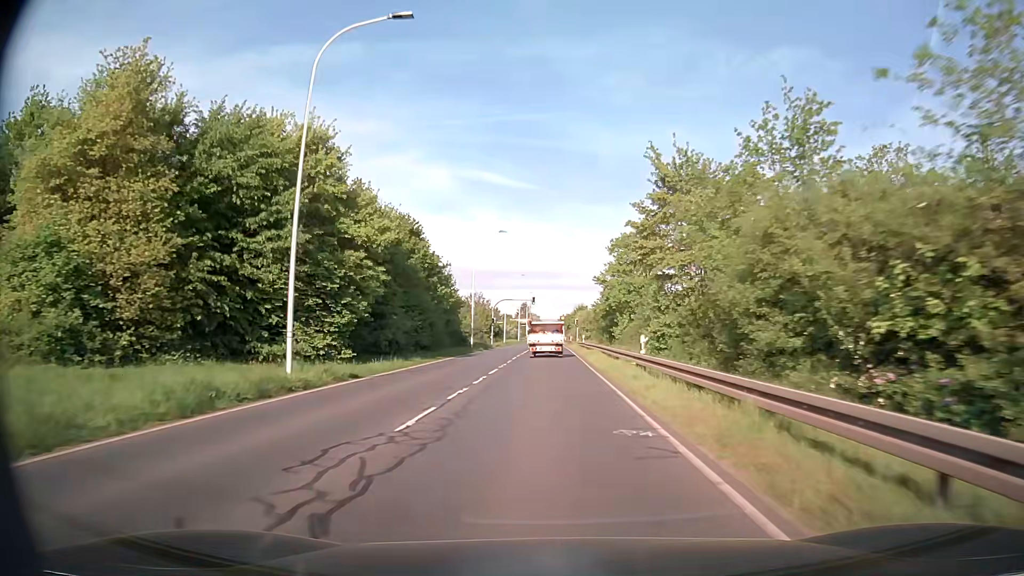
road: secondary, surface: asphalt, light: Day
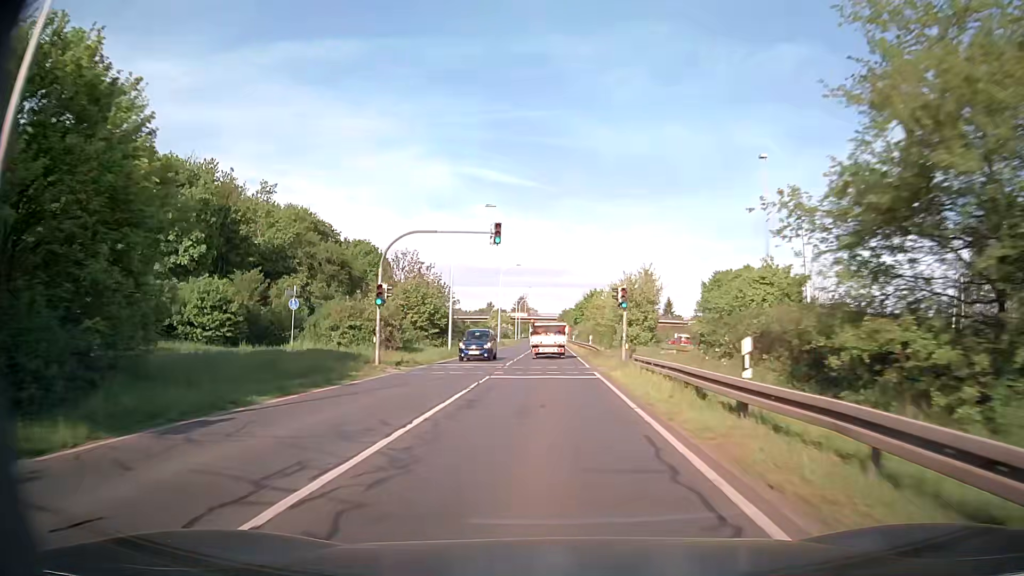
(0.0, +50.8) m; 0°
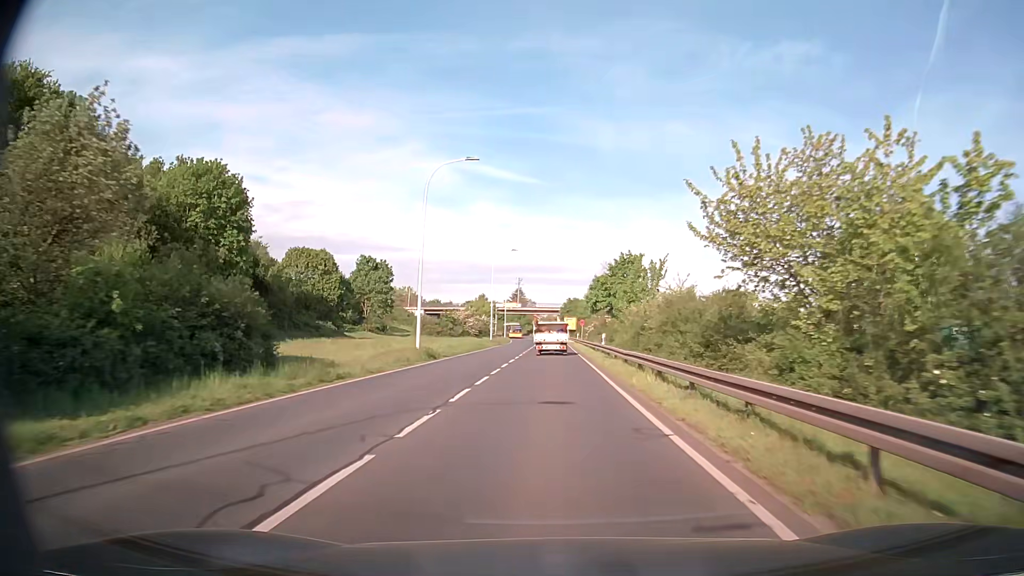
(0.0, +51.1) m; 0°
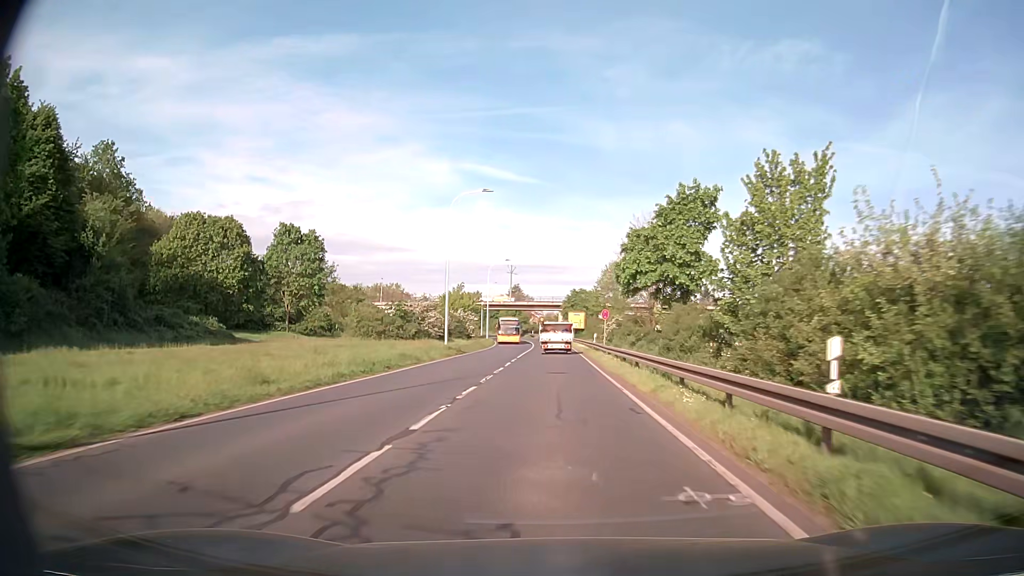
(0.0, +30.9) m; 0°
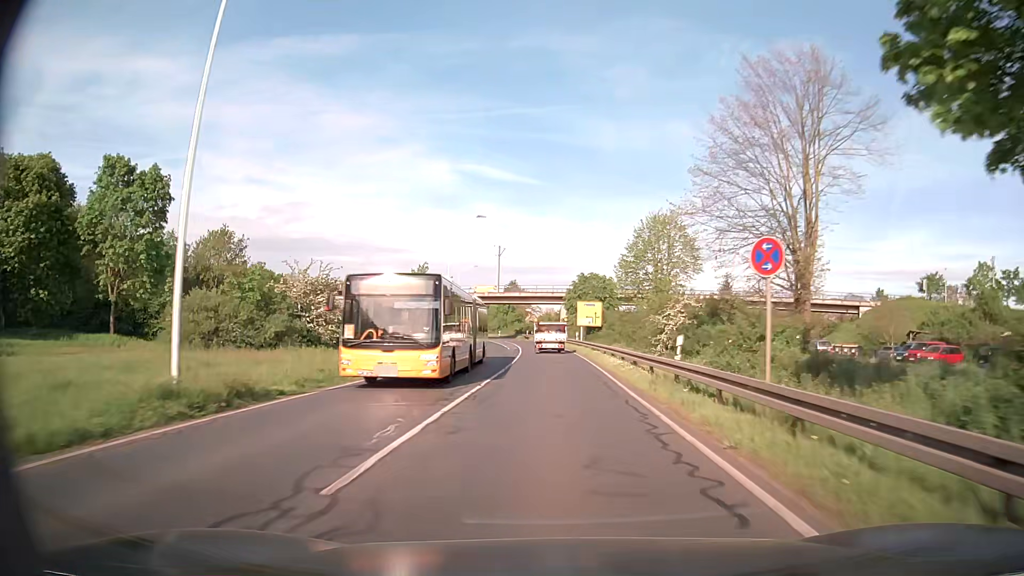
(-0.1, +31.1) m; -1°
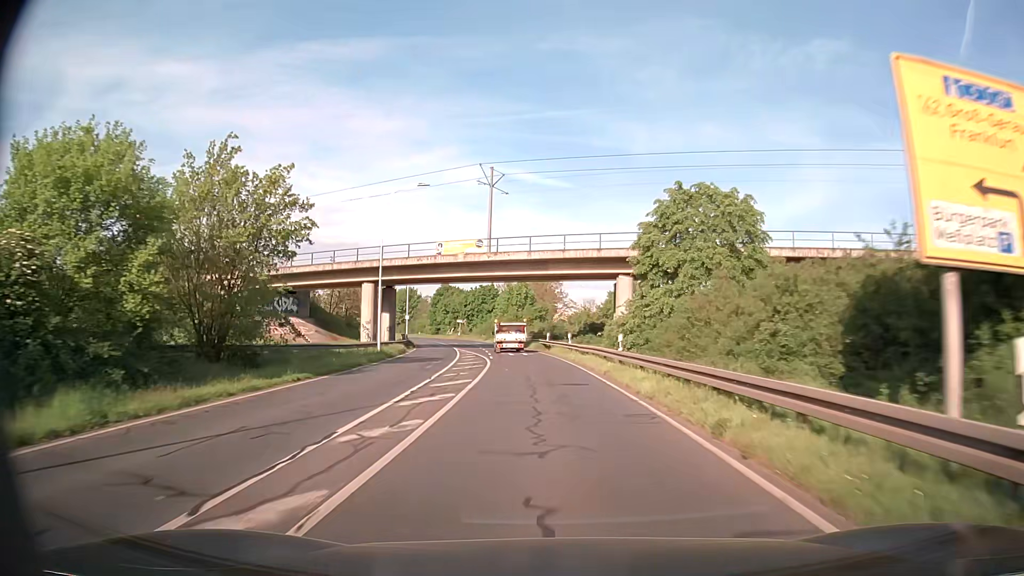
(-0.4, +52.0) m; -2°
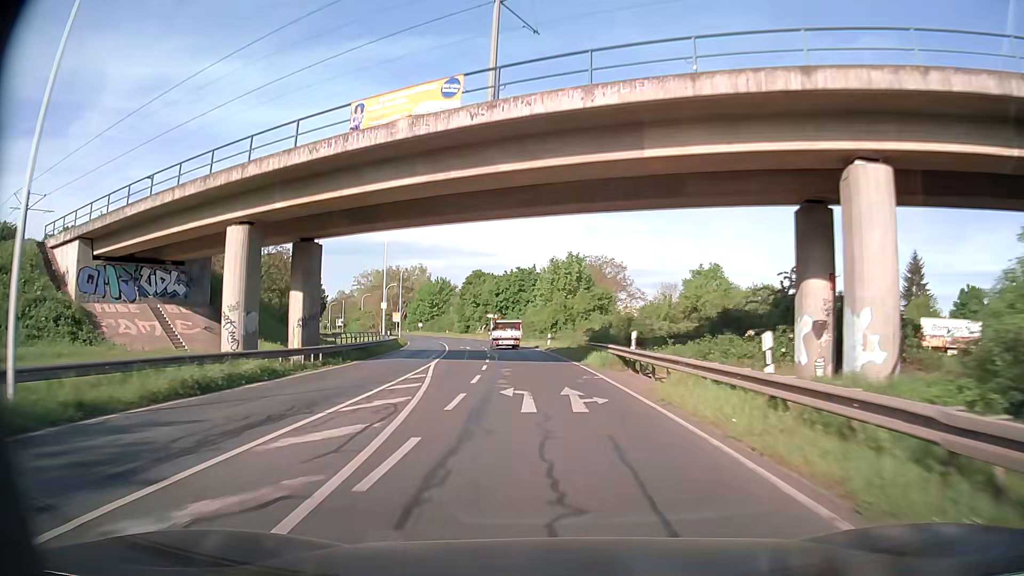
(-1.3, +31.0) m; -5°
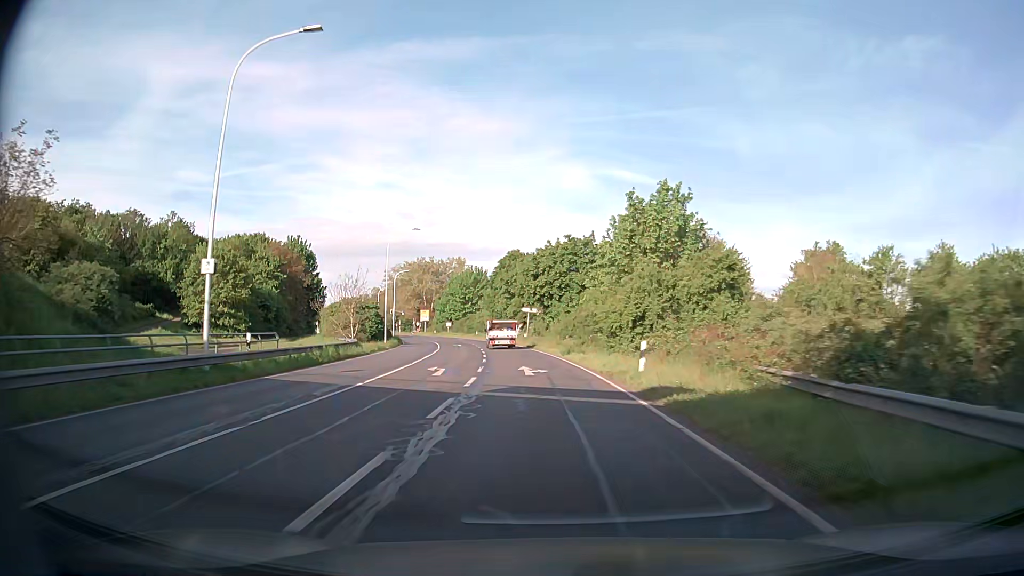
(-1.0, +30.6) m; -4°
(0, +10) (-1, +20) (-1, +30) (-2, +40) (-4, +50) (-5, +60) (-7, +70) (-9, +79) (-11, +89) (-14, +99) m
